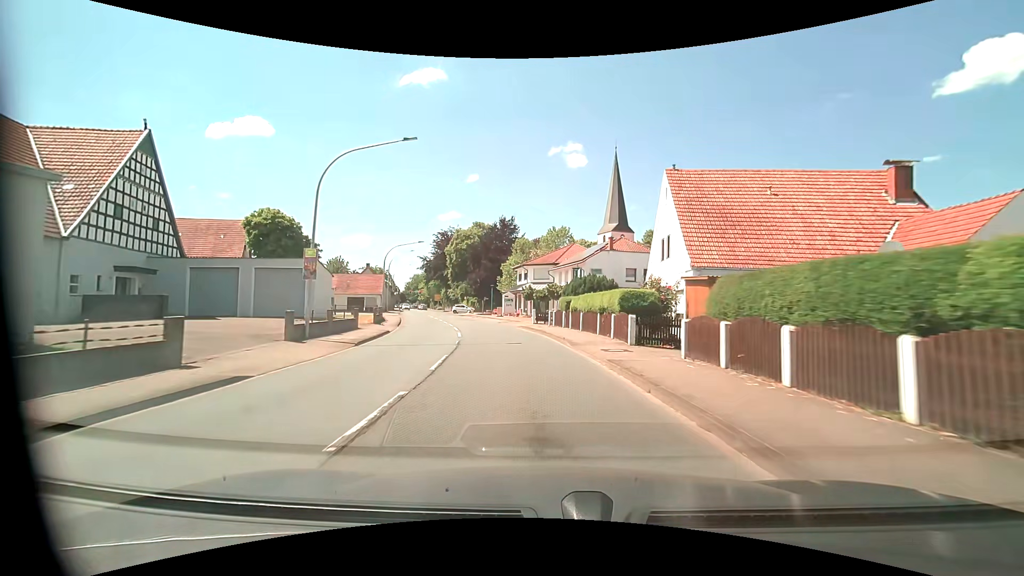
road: primary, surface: asphalt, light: Day
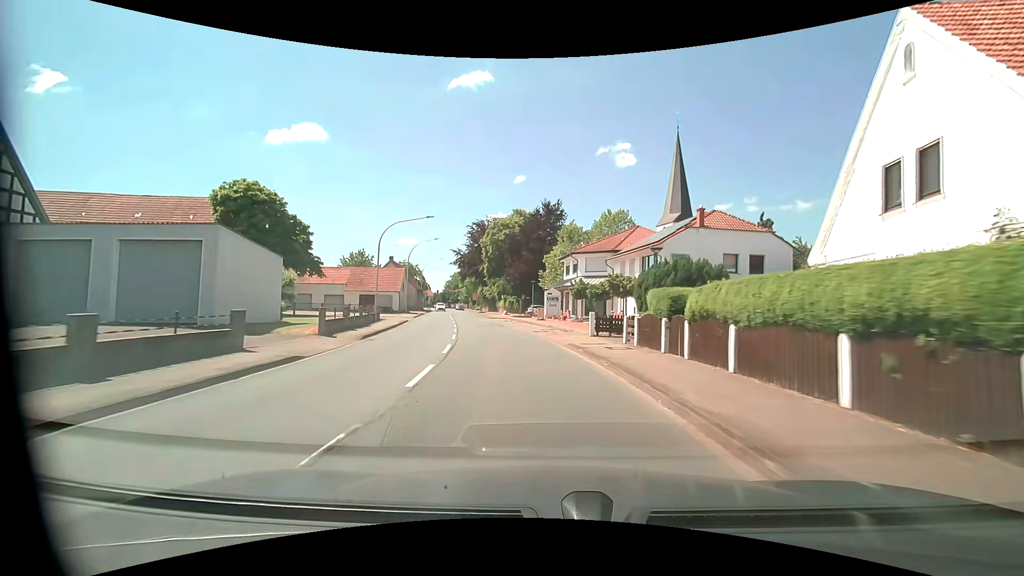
(-0.7, +14.6) m; -5°
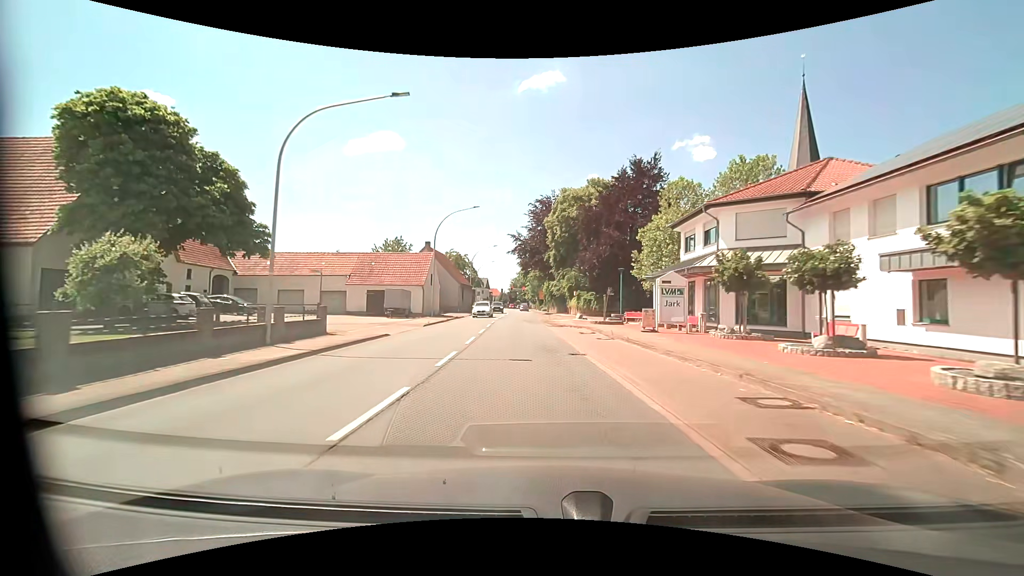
(-1.7, +21.8) m; -8°
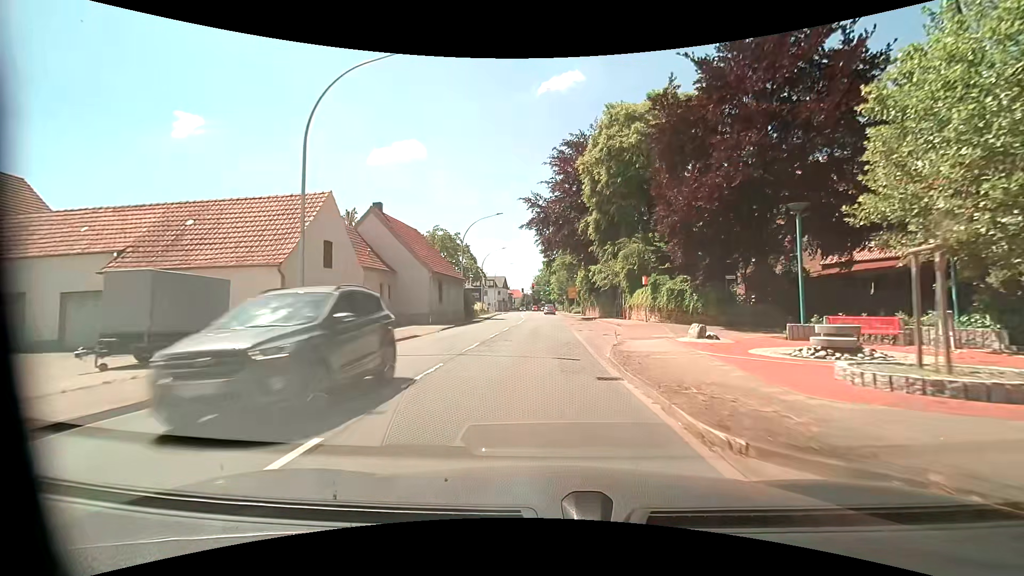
(-1.0, +27.6) m; -3°
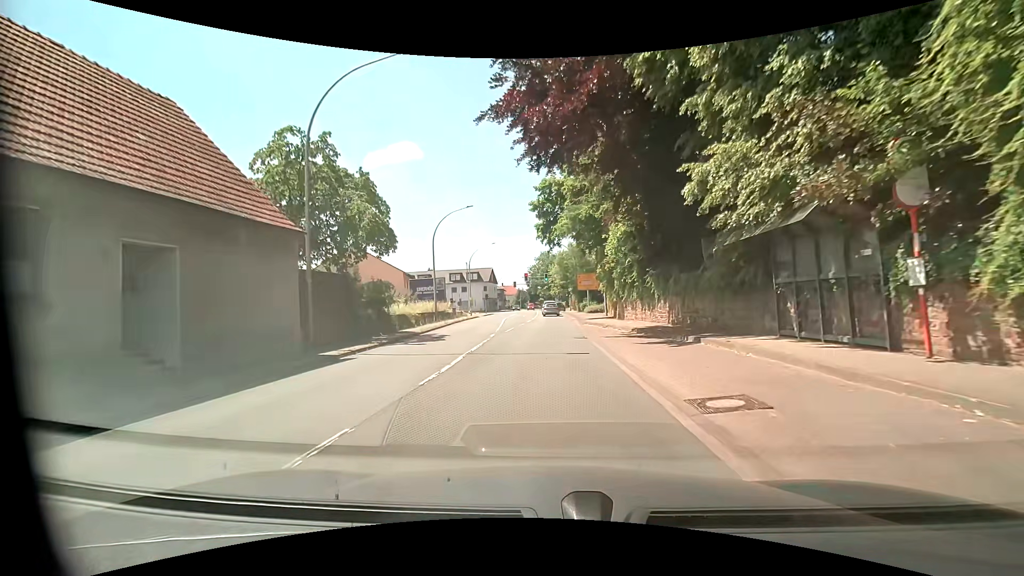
(-0.3, +29.9) m; 0°
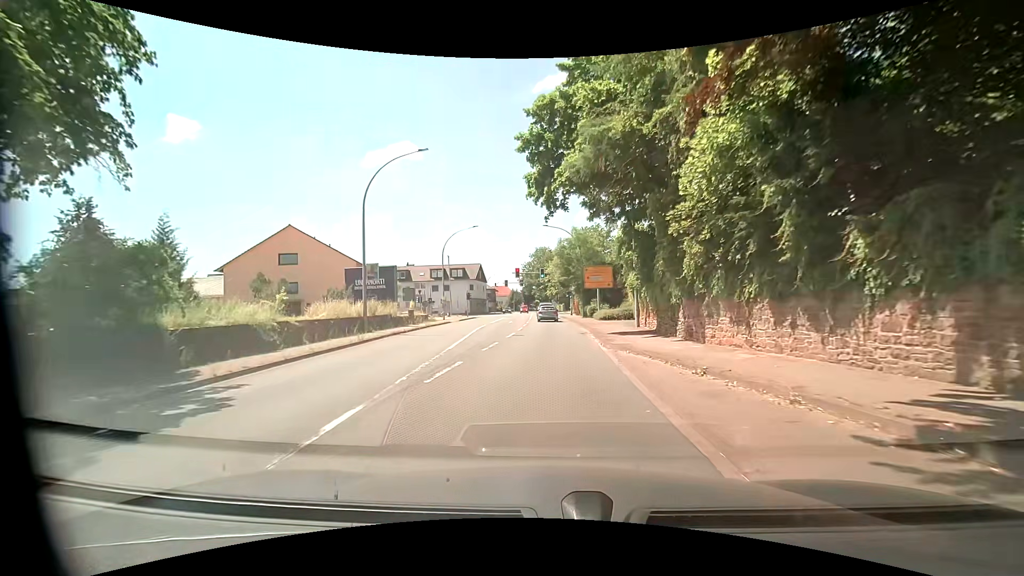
(0.0, +15.7) m; +1°
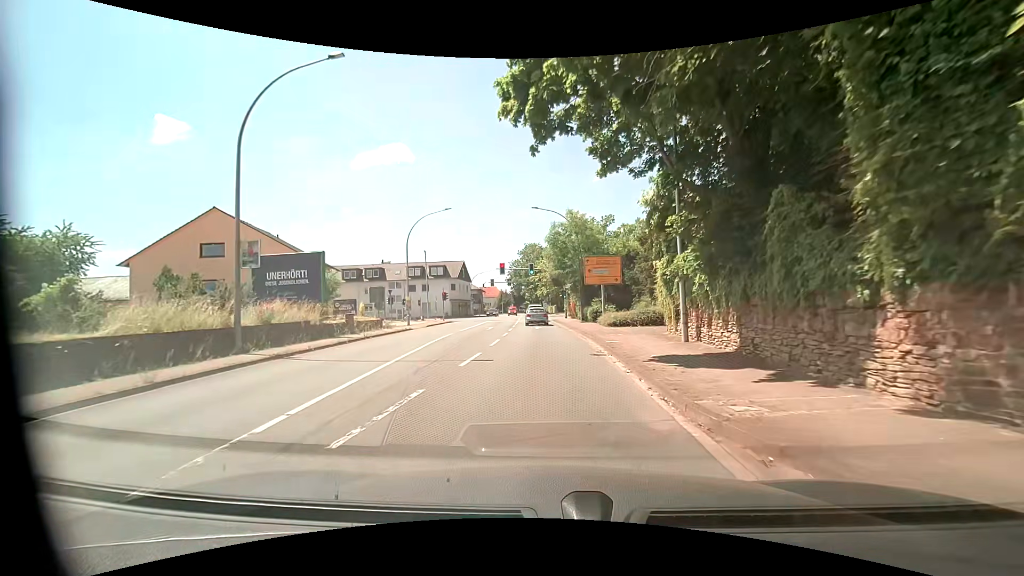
(+0.1, +10.3) m; +2°
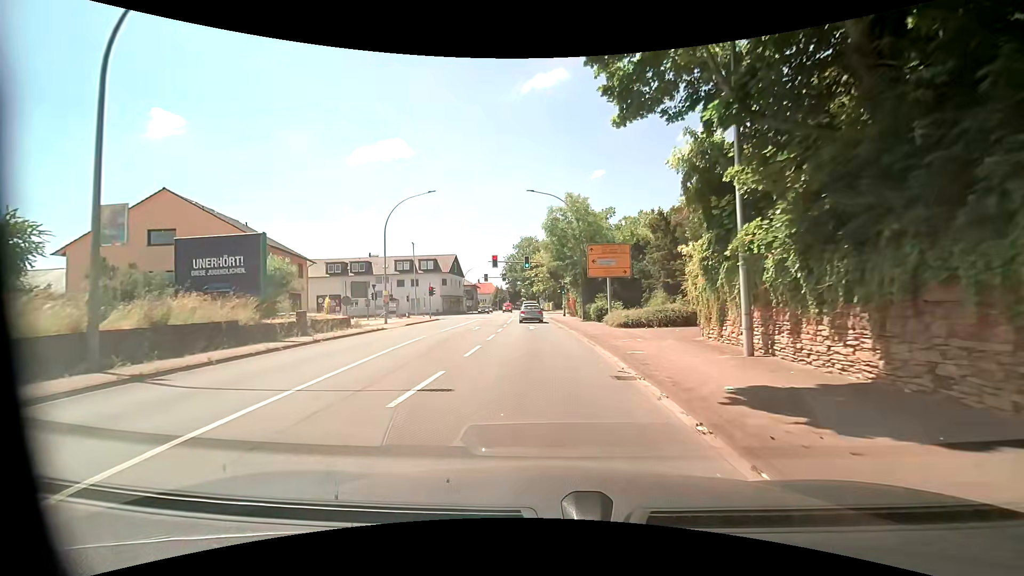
(-0.1, +5.1) m; -1°
(0, +10) (0, +20) (-1, +30) (-1, +40) (-2, +50) (-2, +60) (-3, +70) (-3, +80) (-4, +90) (-4, +100) m
